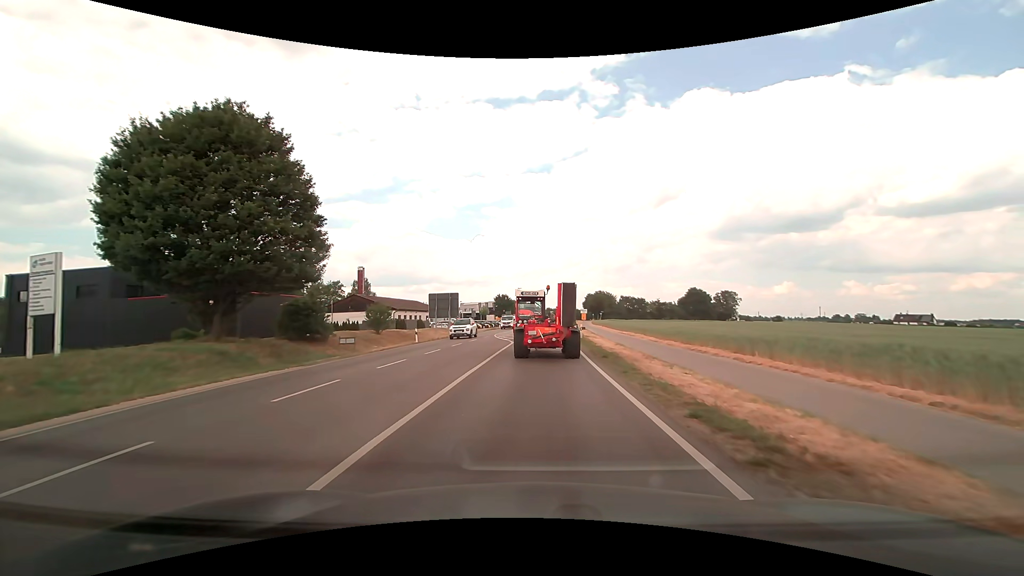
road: primary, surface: asphalt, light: Day
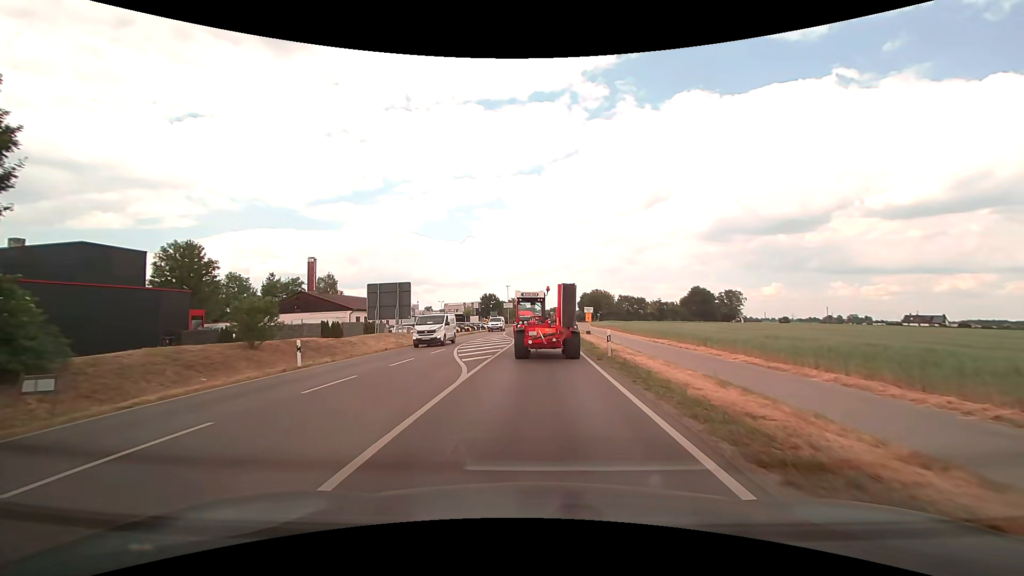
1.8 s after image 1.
(+0.1, +16.7) m; +1°
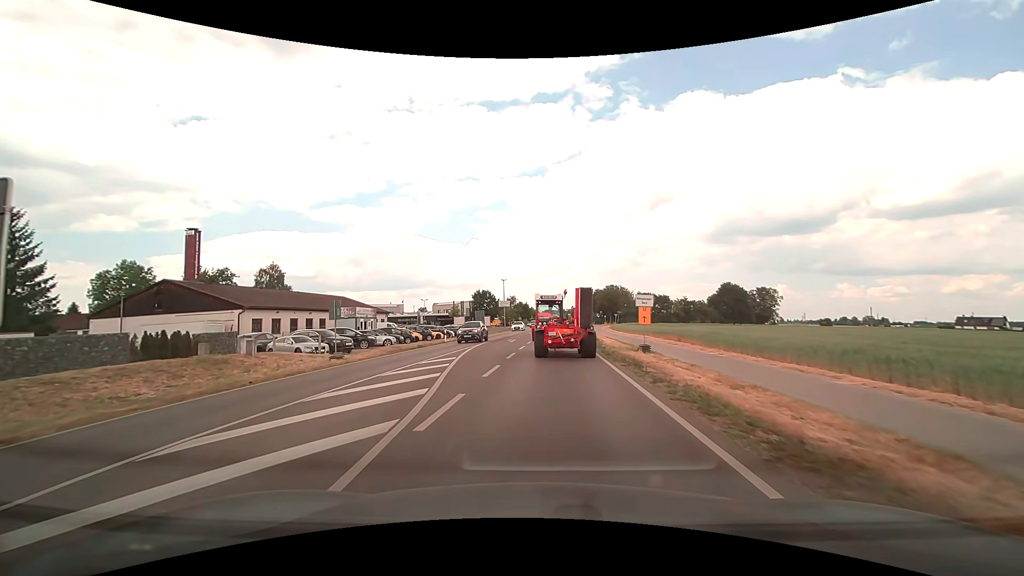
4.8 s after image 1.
(+0.4, +27.4) m; 0°
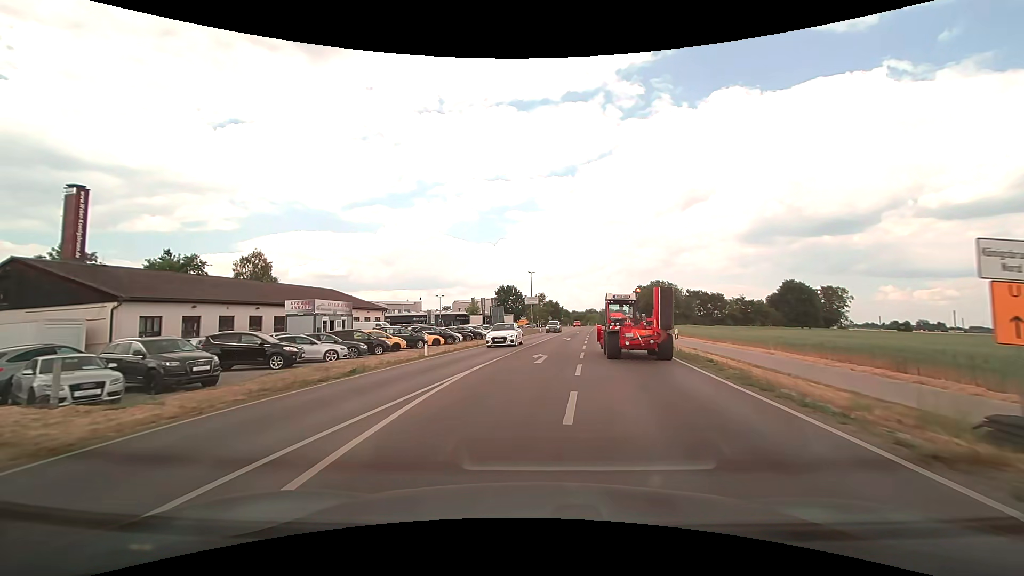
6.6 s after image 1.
(-0.8, +17.7) m; -4°
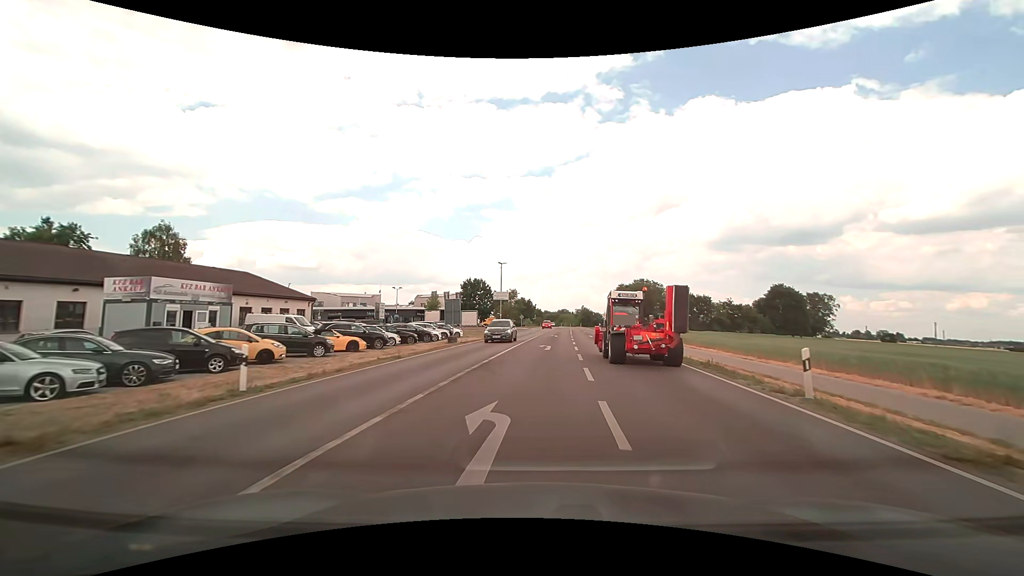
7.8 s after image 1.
(+0.3, +13.3) m; +3°
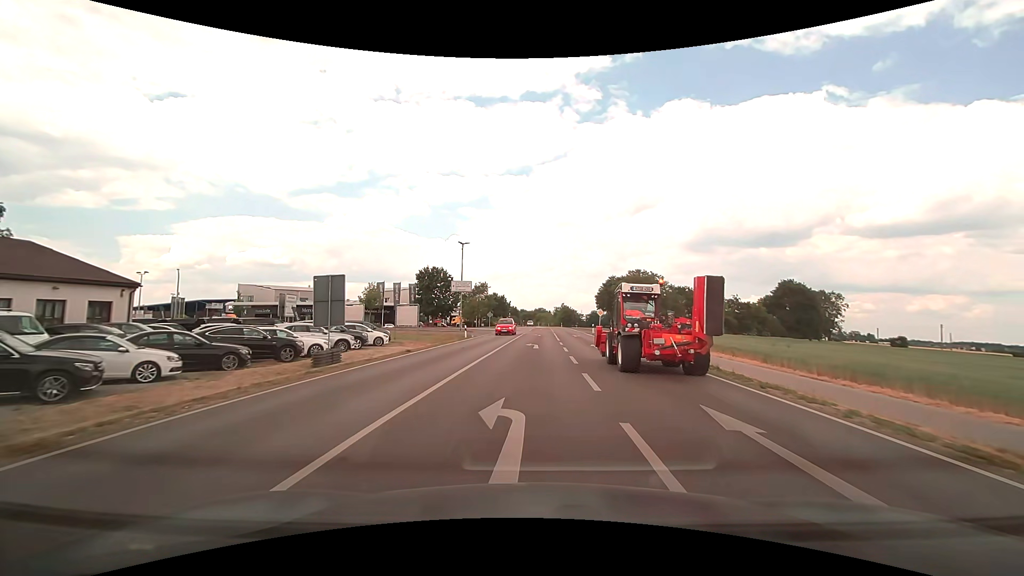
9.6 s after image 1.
(+0.7, +19.8) m; +3°
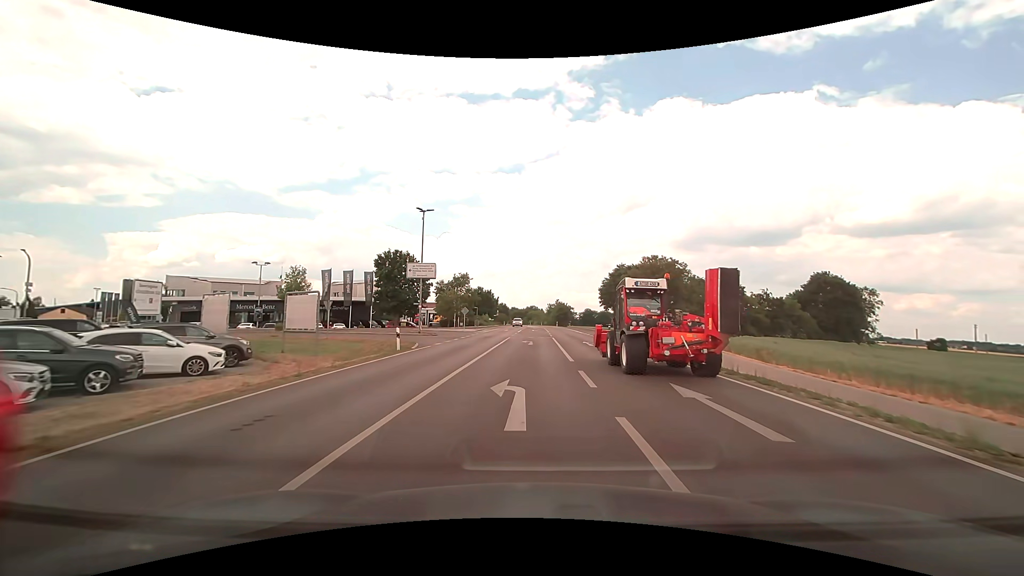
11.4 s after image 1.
(+0.1, +17.6) m; +1°
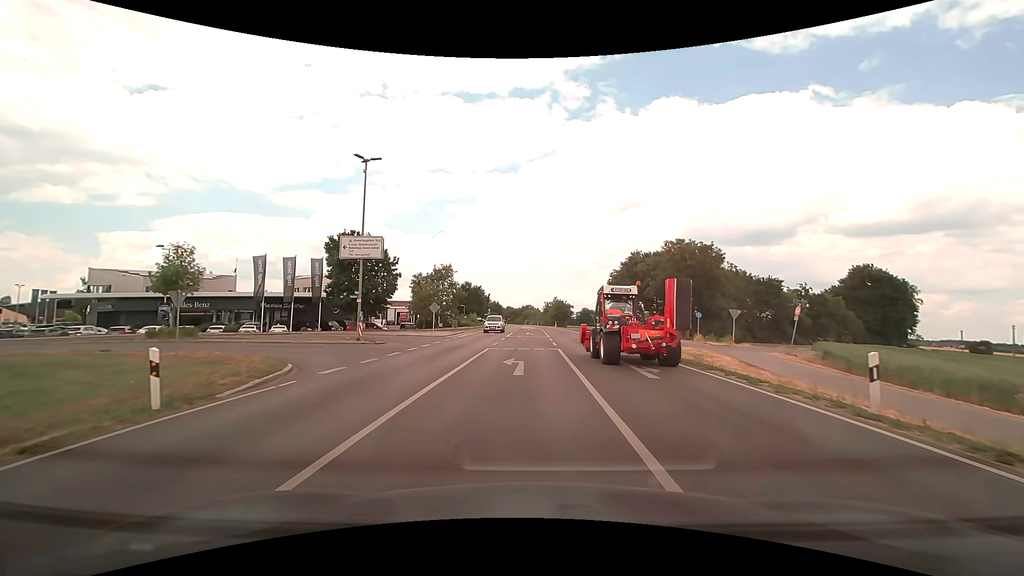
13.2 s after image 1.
(0.0, +13.9) m; +1°
(0, +10) (0, +20) (-3, +29) (-11, +35) (-21, +36) (-30, +33) (-39, +29) (-48, +24) (-56, +18) (-65, +13) m
